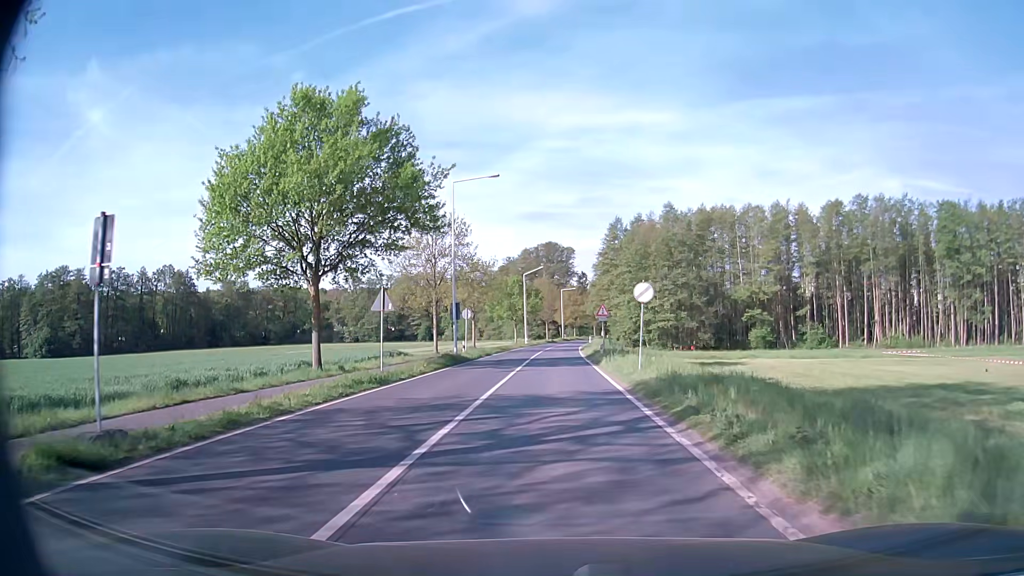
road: secondary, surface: asphalt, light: Day
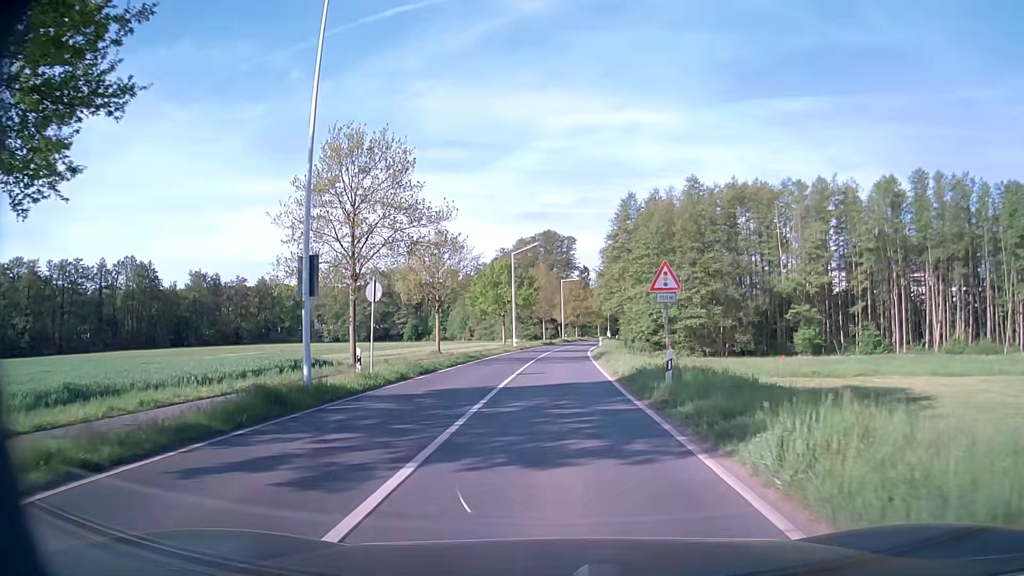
(+0.1, +21.7) m; 0°
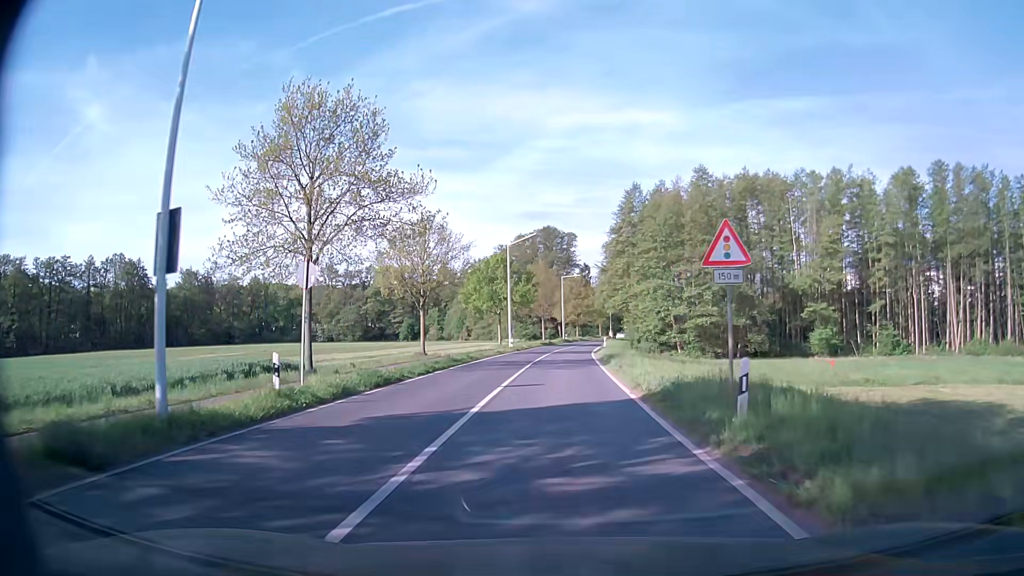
(0.0, +5.9) m; 0°
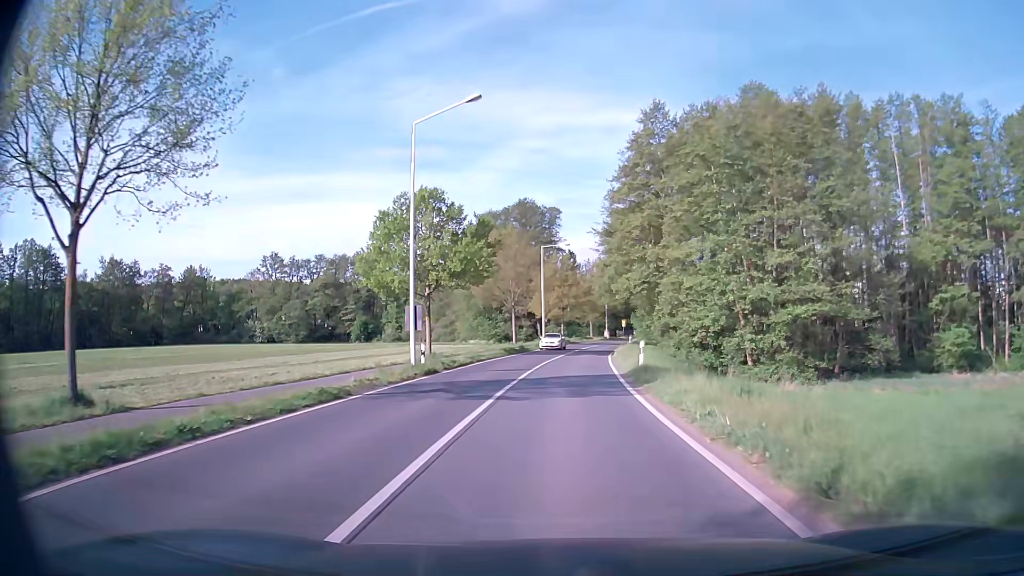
(+0.4, +34.2) m; +2°
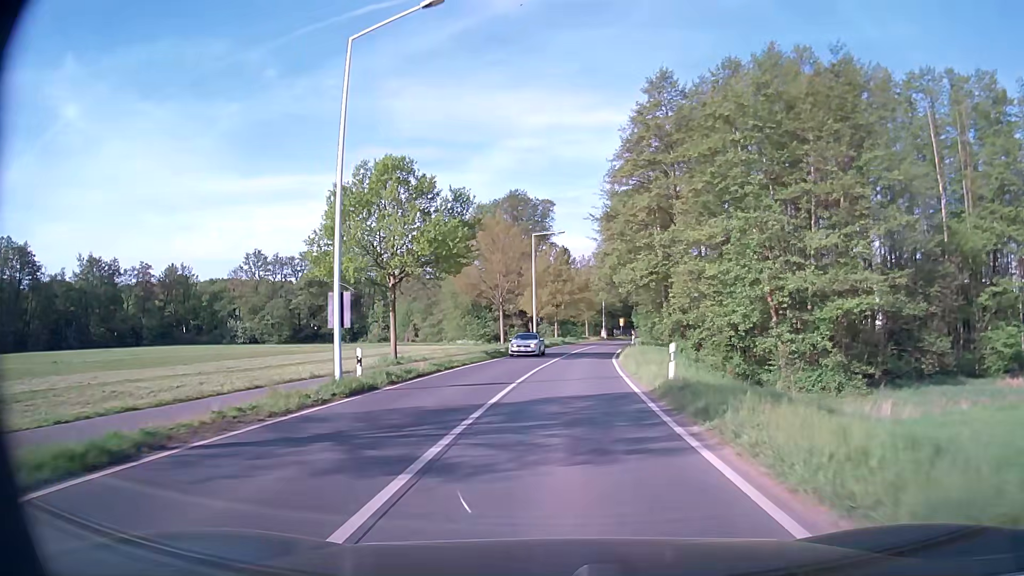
(0.0, +7.7) m; 0°
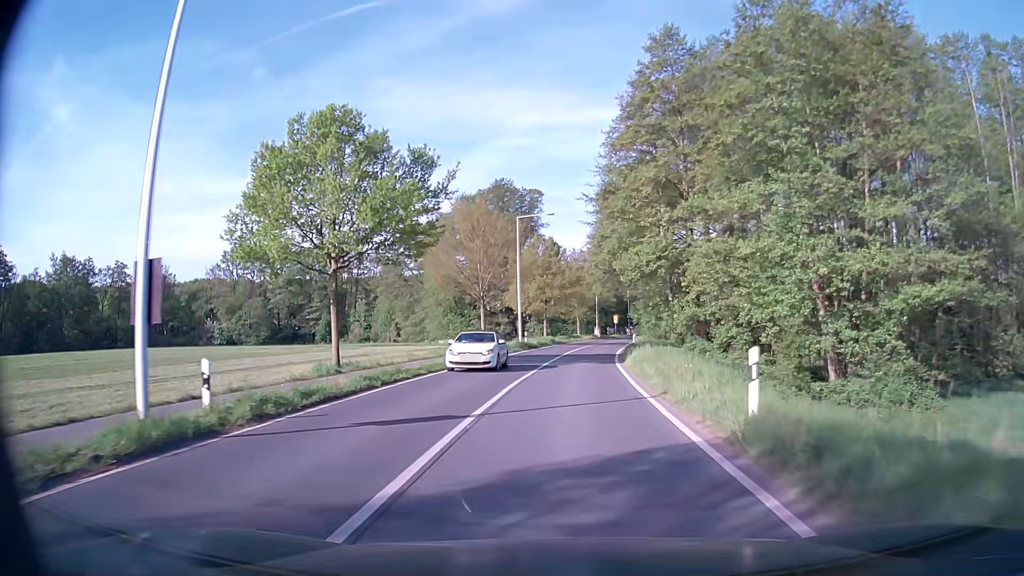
(+0.1, +7.9) m; +1°
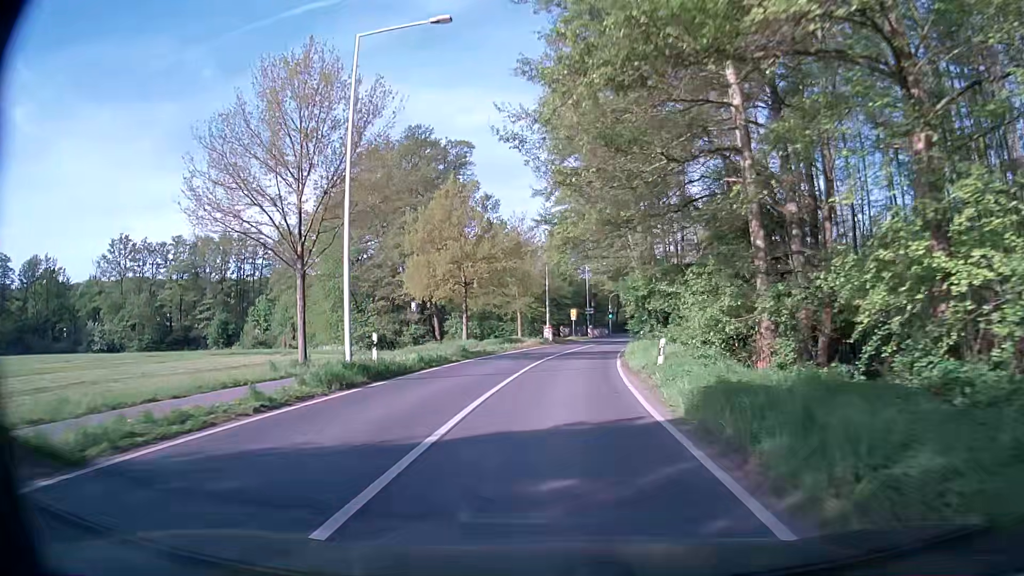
(+1.3, +31.3) m; +5°
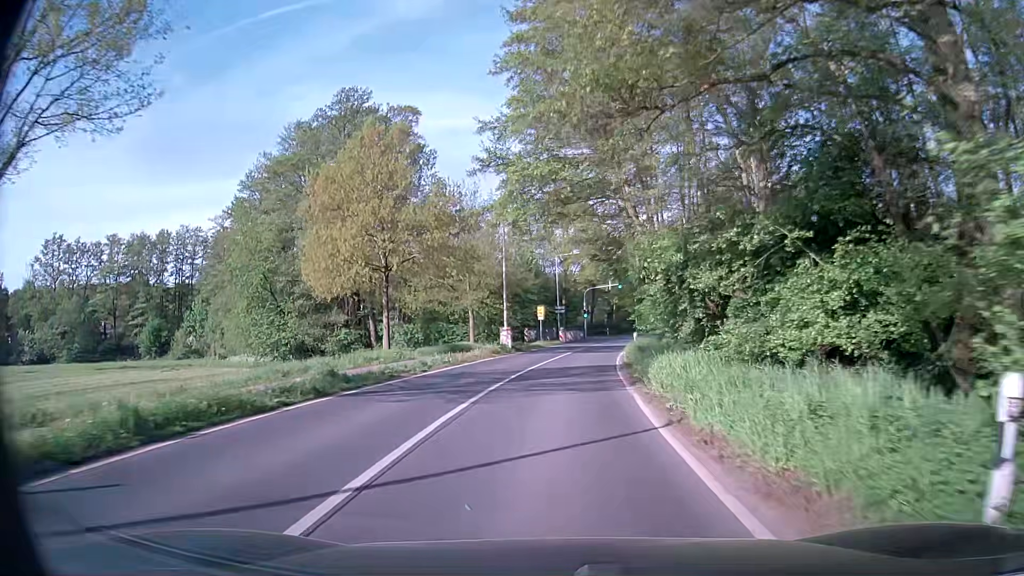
(+0.4, +15.4) m; +3°
(0, +10) (+1, +20) (+1, +30) (+2, +40) (+4, +50) (+5, +60) (+7, +69) (+10, +79) (+12, +89) (+15, +98) m
